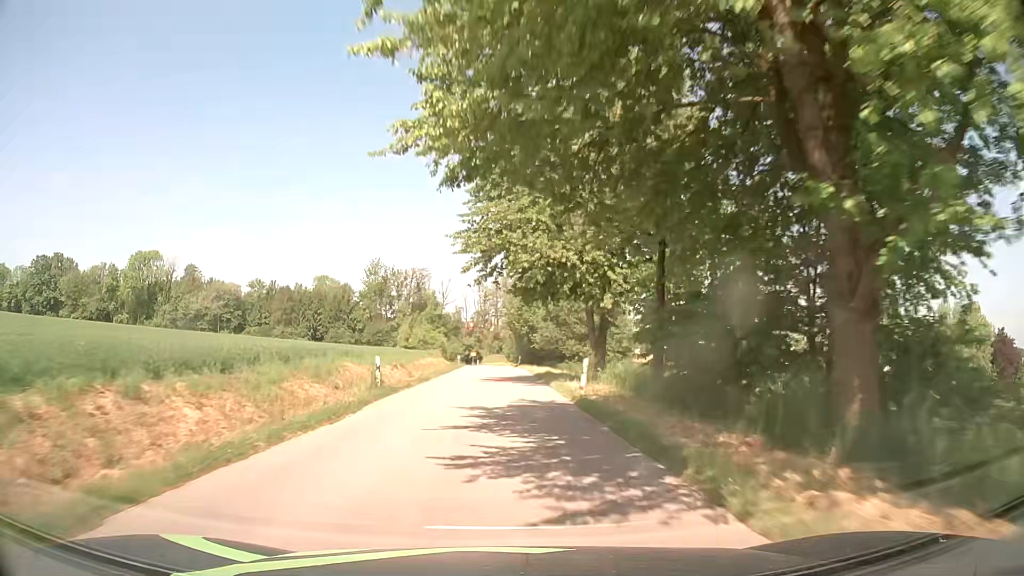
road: tertiary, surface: asphalt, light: Day
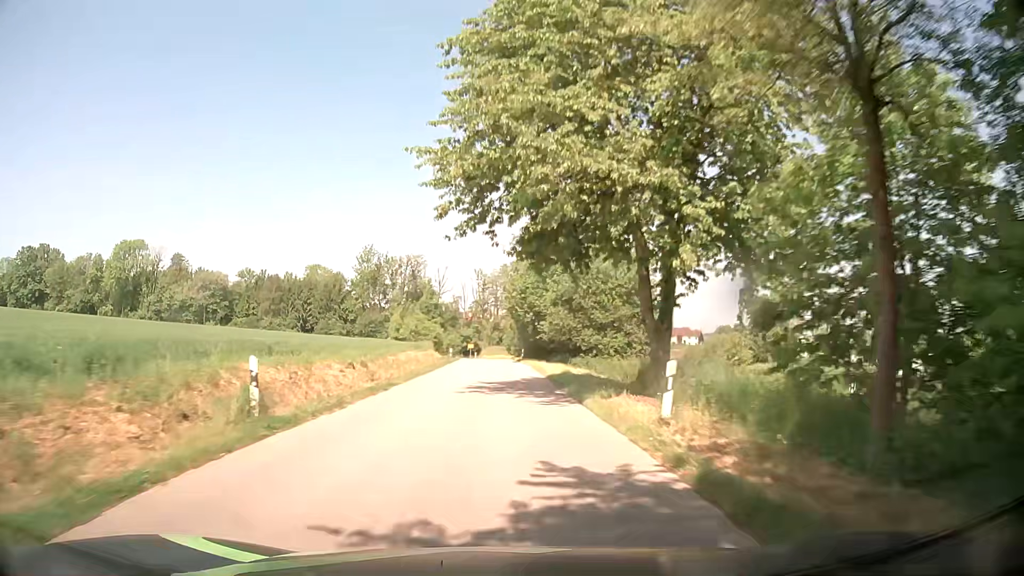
(0.0, +10.7) m; 0°
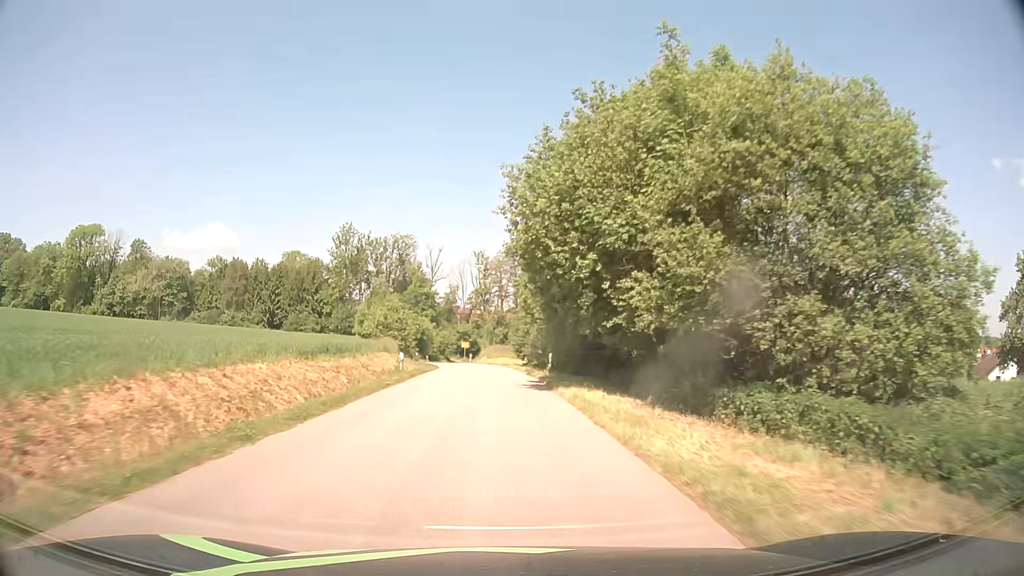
(-0.1, +31.1) m; 0°
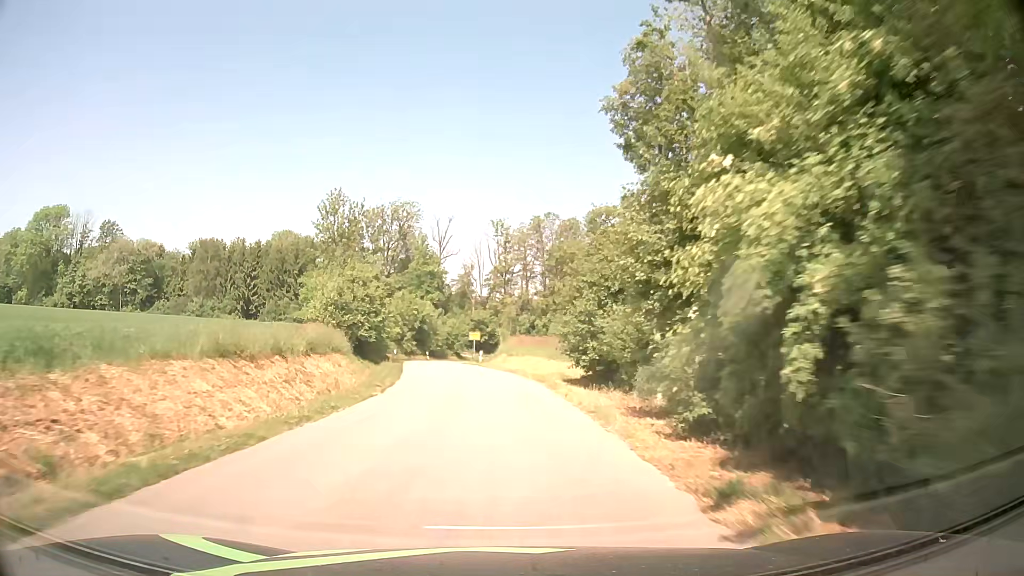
(-0.4, +28.9) m; -2°
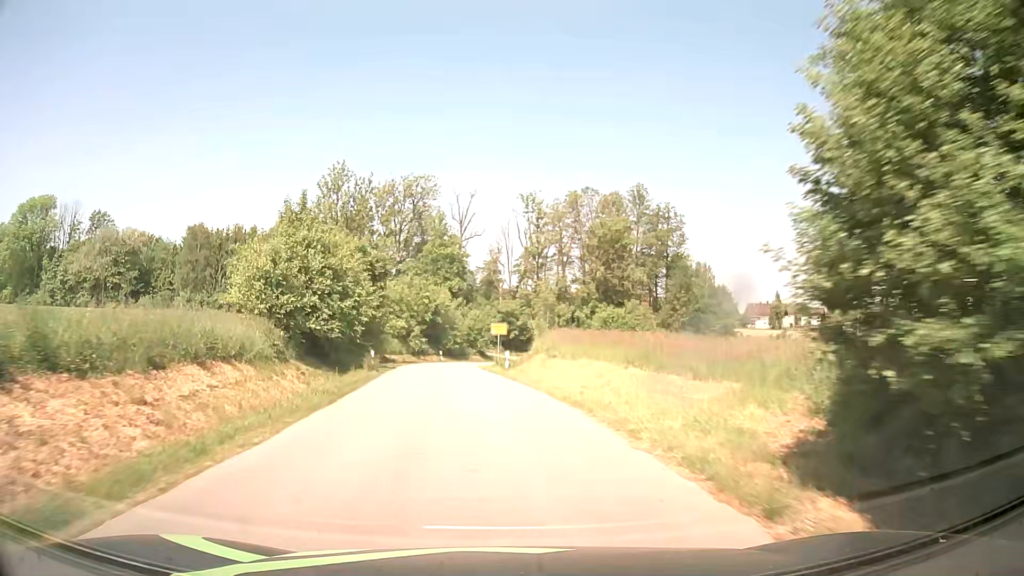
(-0.3, +18.1) m; -2°
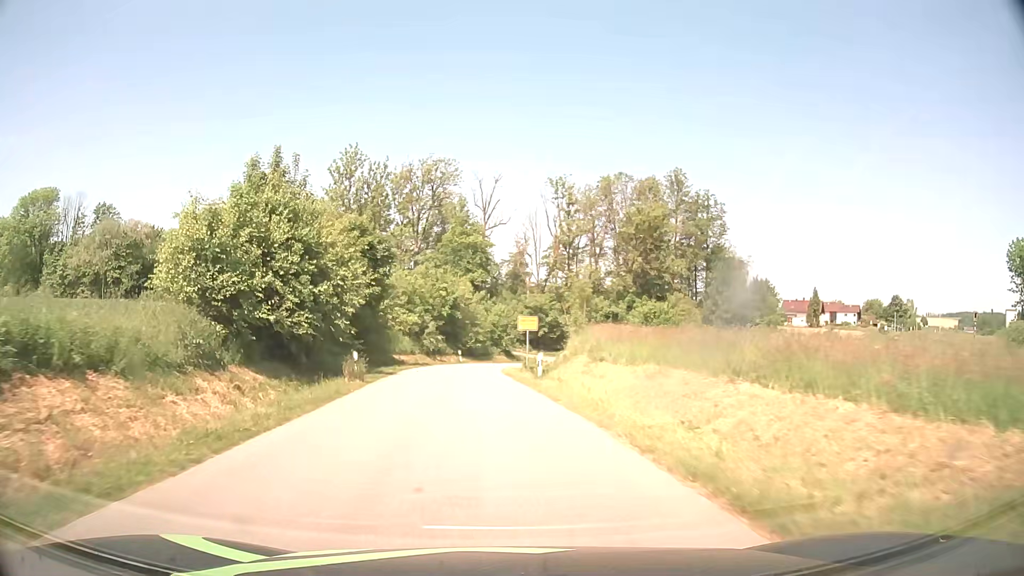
(-0.2, +8.7) m; -3°
